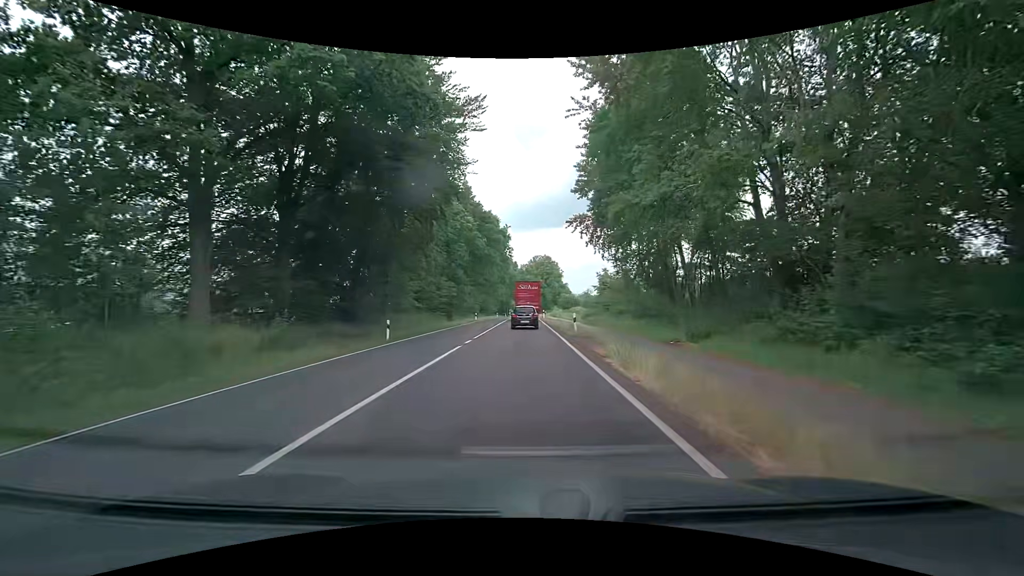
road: primary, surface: asphalt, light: Day
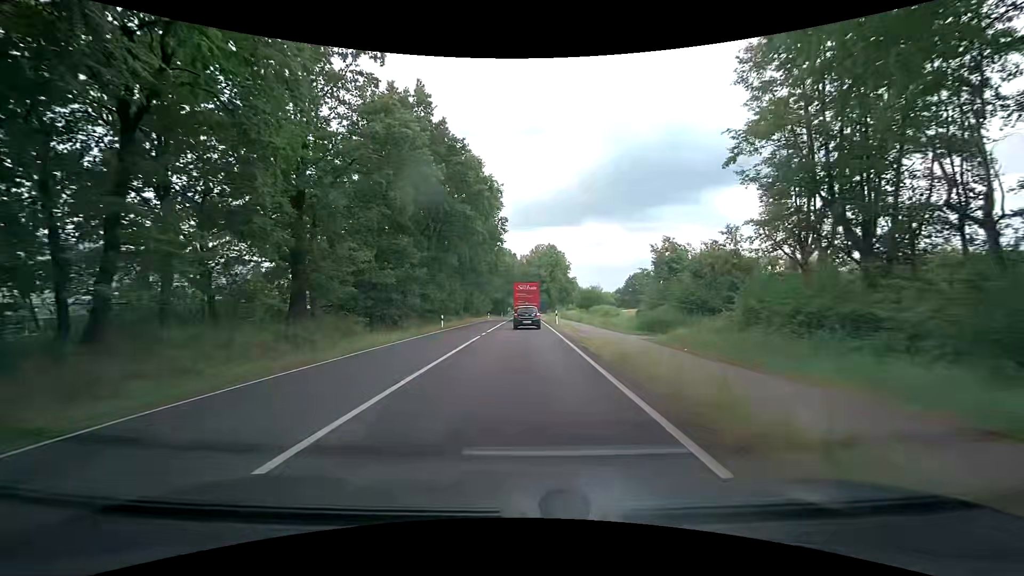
(+0.2, +28.6) m; 0°
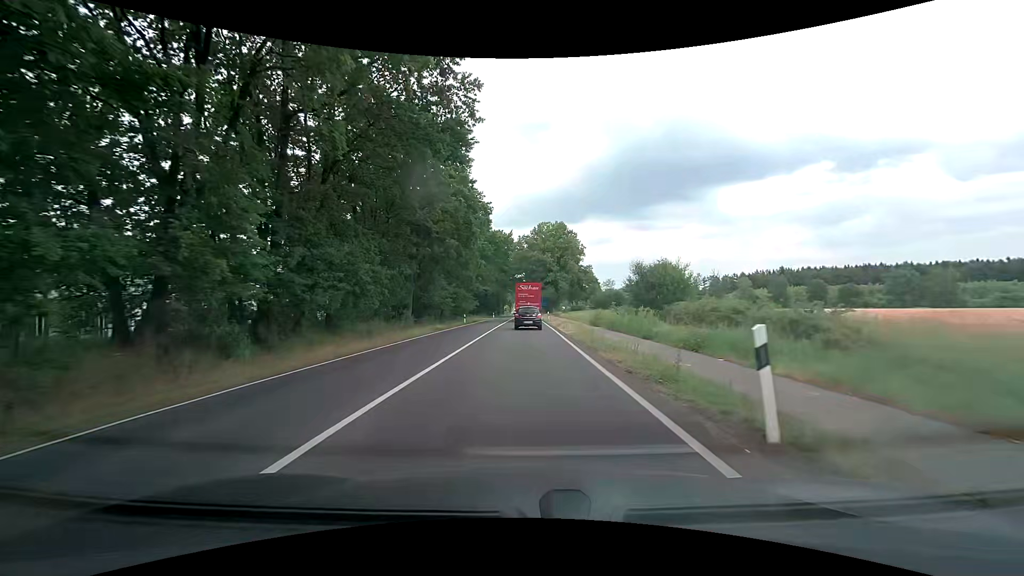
(+0.2, +36.1) m; 0°
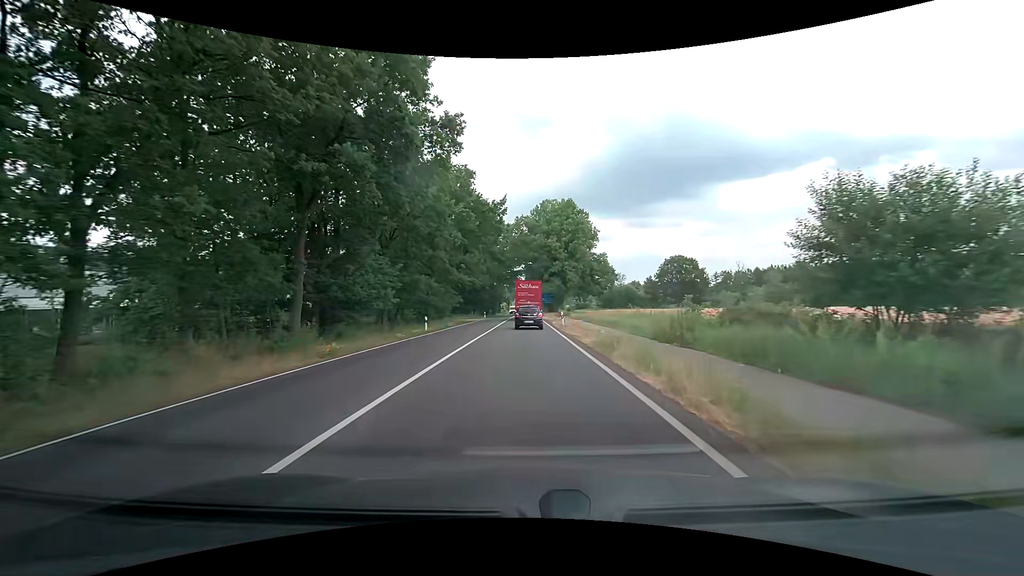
(+0.1, +21.7) m; +1°
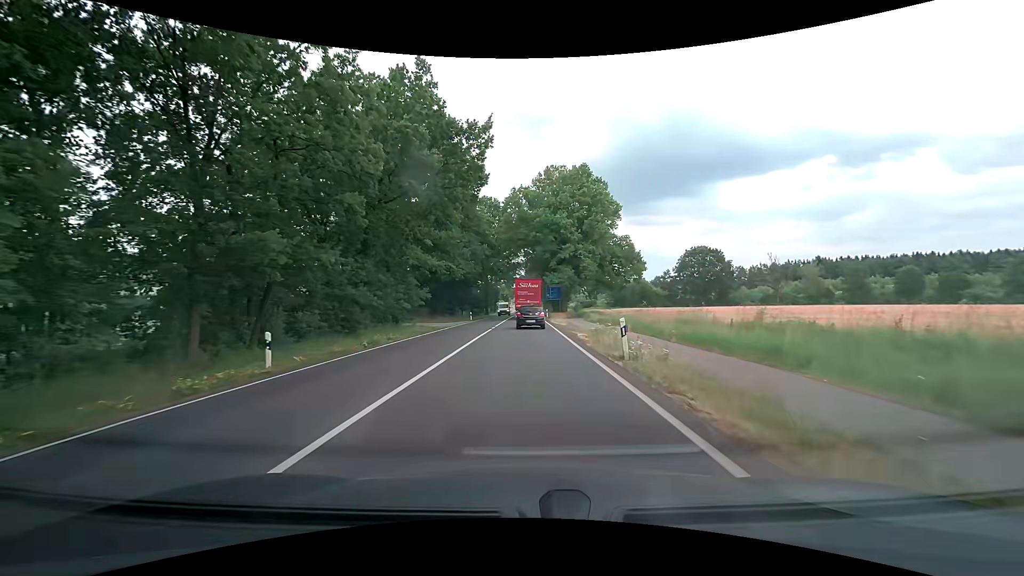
(-0.1, +21.3) m; 0°
(0, +10) (0, +20) (0, +30) (0, +40) (0, +50) (0, +60) (0, +70) (0, +80) (0, +90) (0, +100) m
